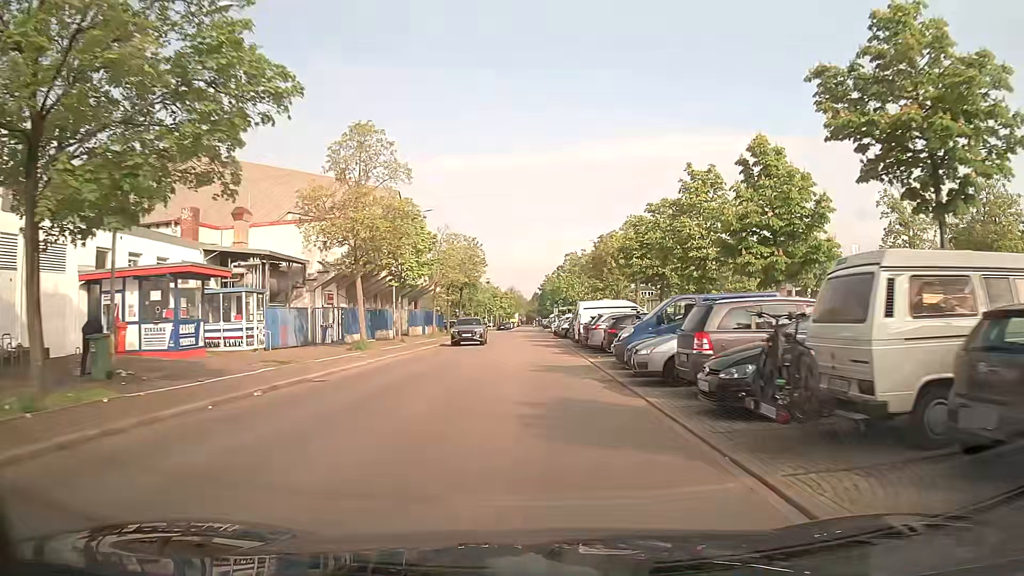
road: residential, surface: asphalt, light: Day
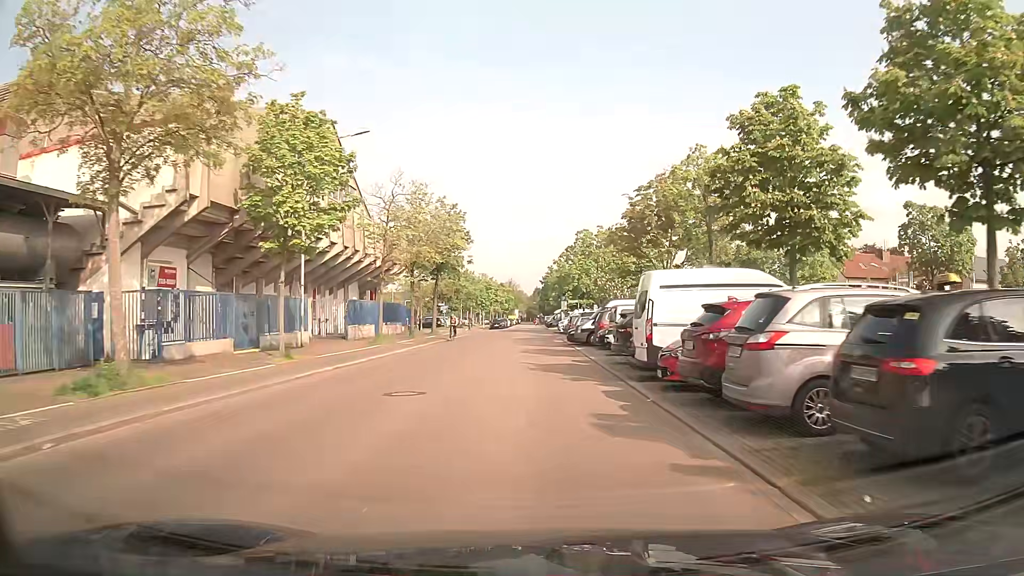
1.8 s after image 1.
(-0.1, +20.0) m; -1°
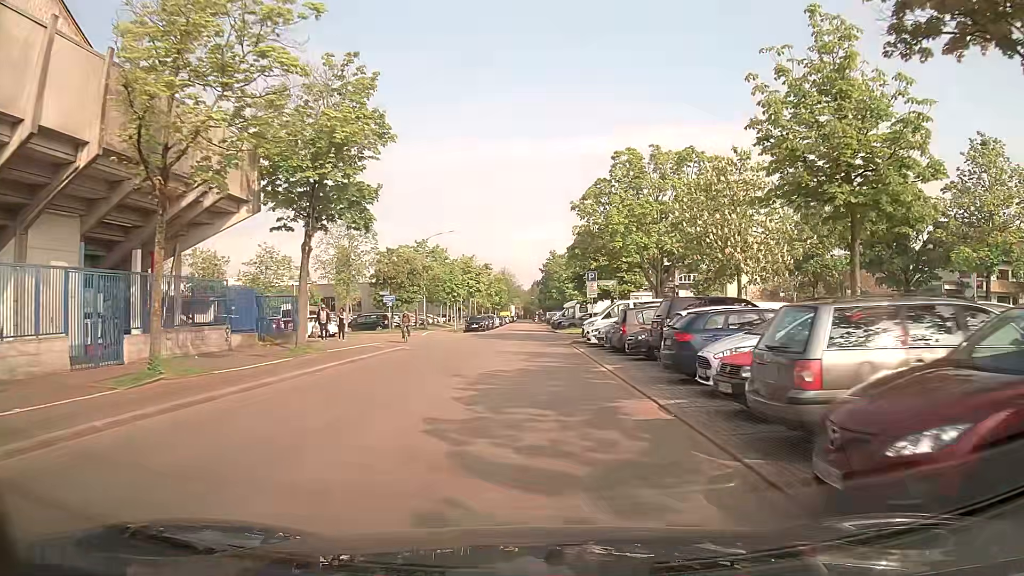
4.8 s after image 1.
(+0.2, +31.5) m; -1°
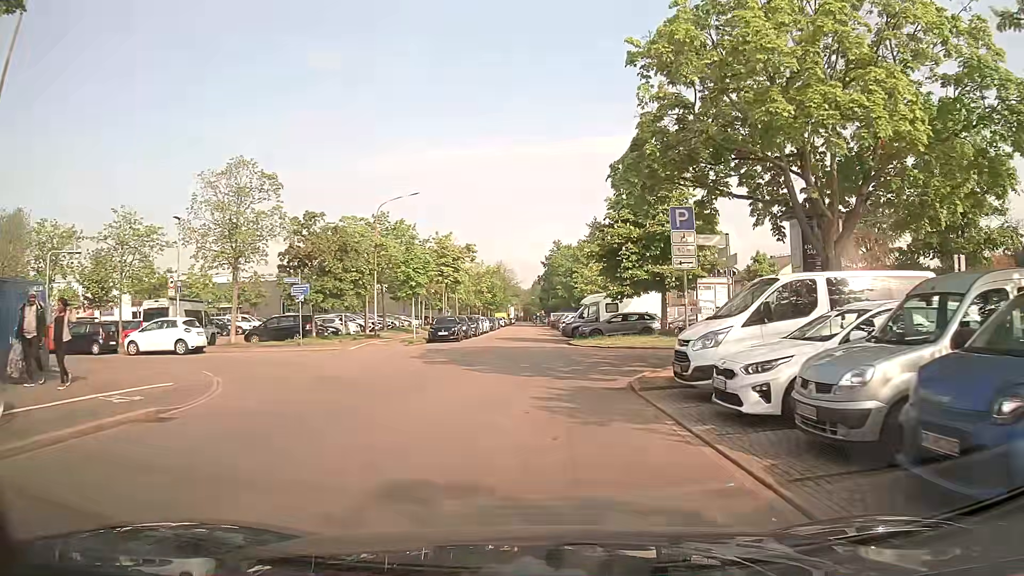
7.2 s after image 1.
(+0.4, +20.3) m; +2°
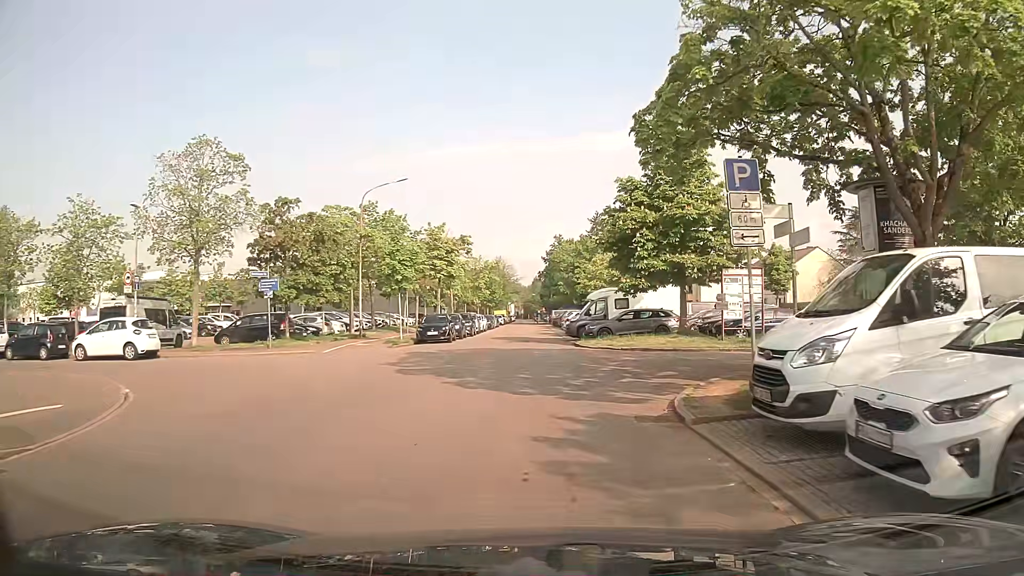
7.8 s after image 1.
(0.0, +4.0) m; 0°
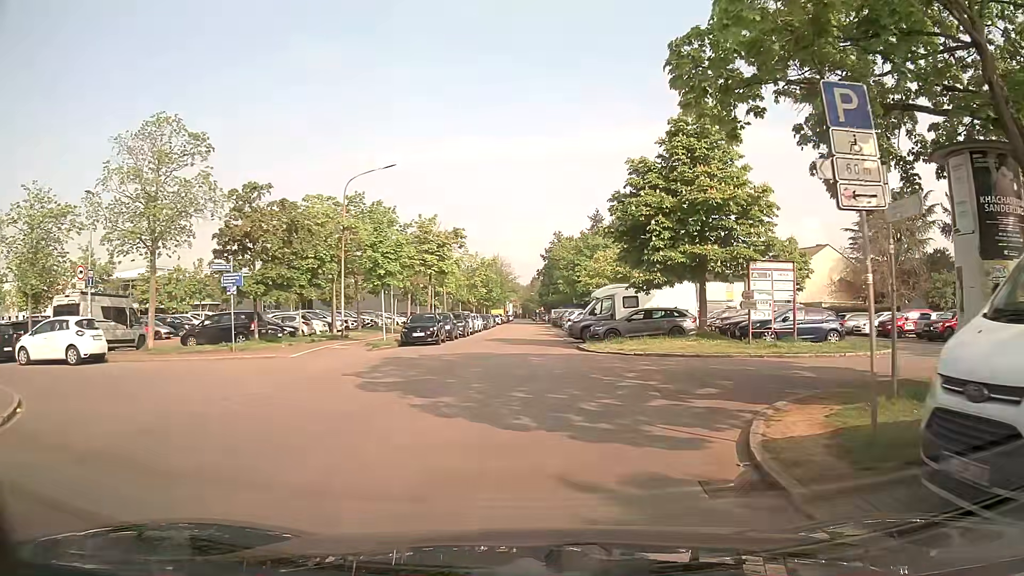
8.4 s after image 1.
(-0.1, +3.5) m; -1°
